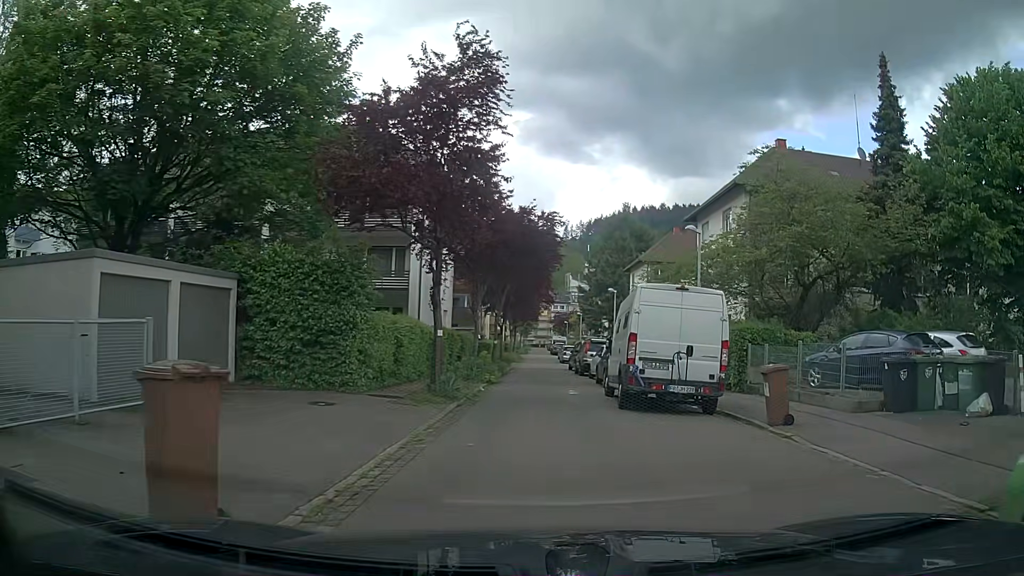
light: Day
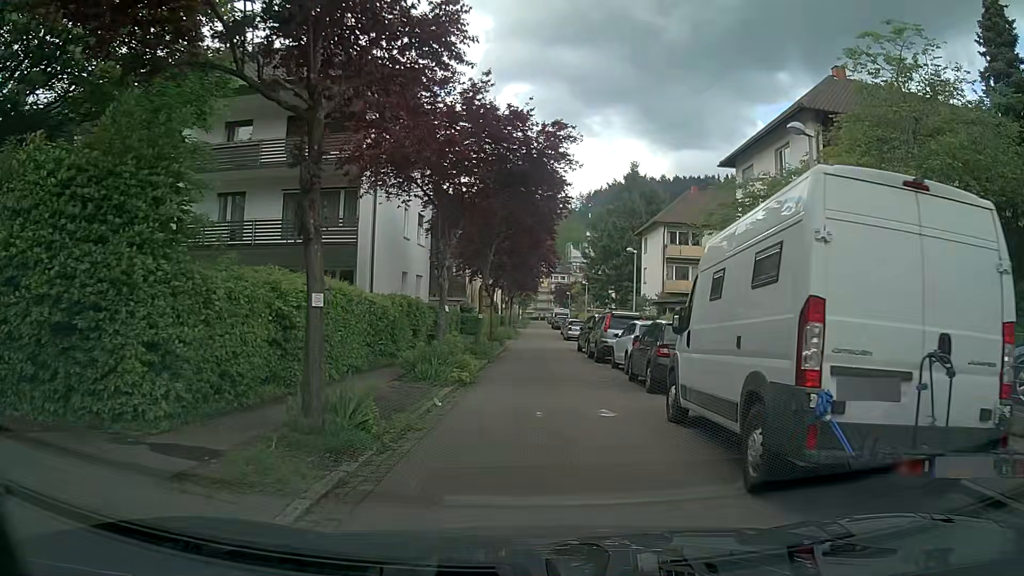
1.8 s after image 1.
(0.0, +8.8) m; -1°
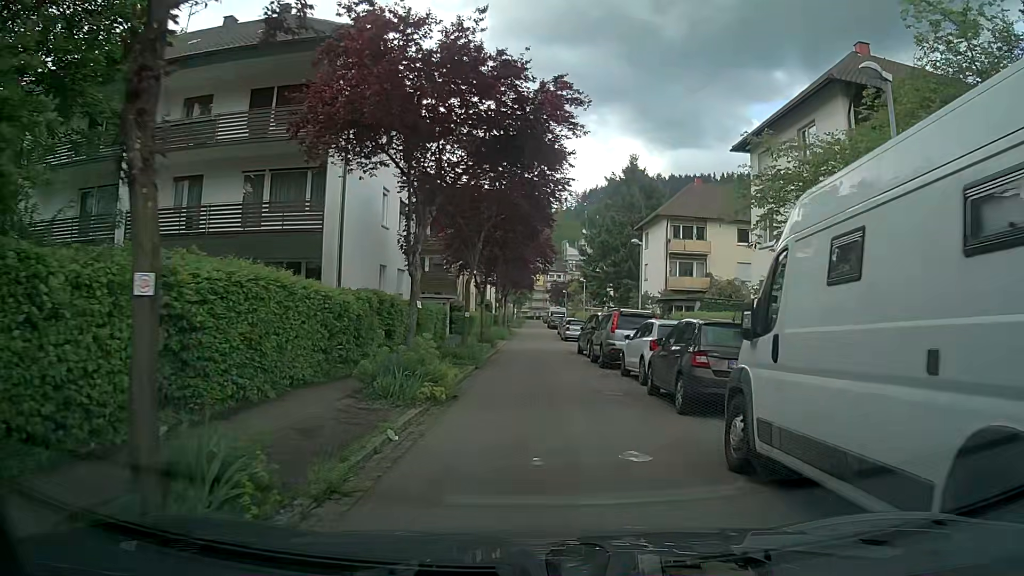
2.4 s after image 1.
(0.0, +3.2) m; 0°
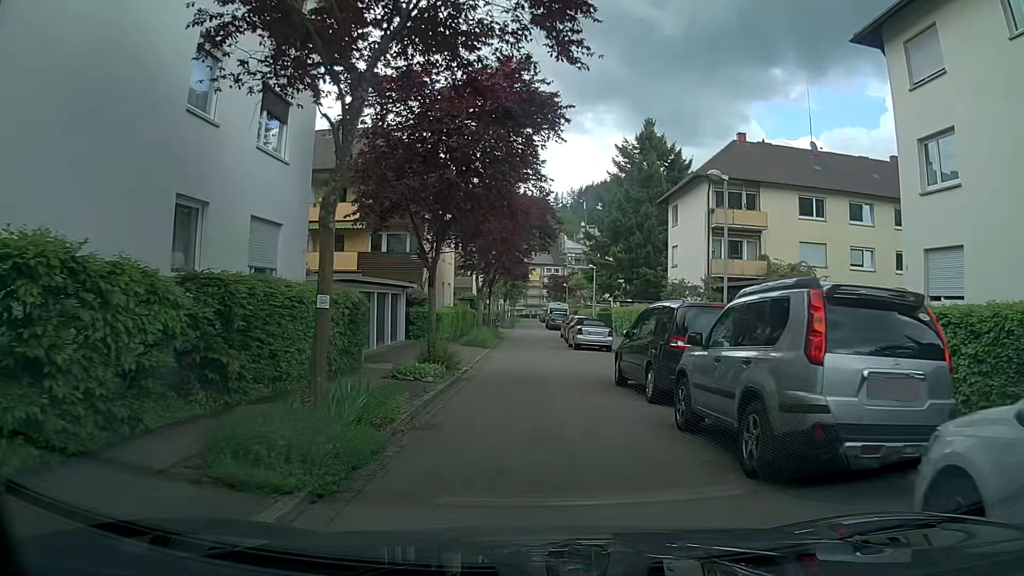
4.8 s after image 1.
(0.0, +14.1) m; +1°
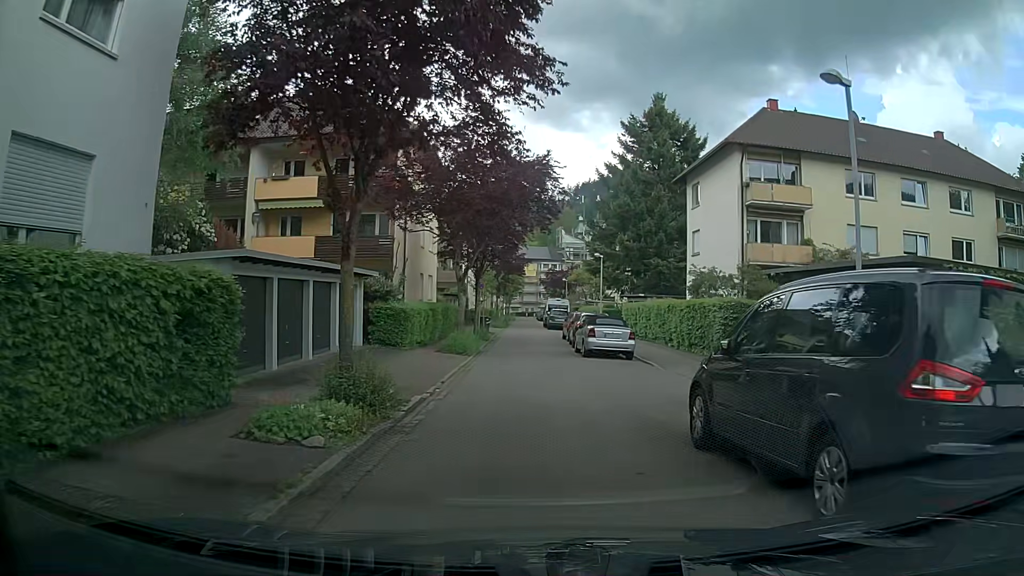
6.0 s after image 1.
(-0.1, +7.1) m; 0°
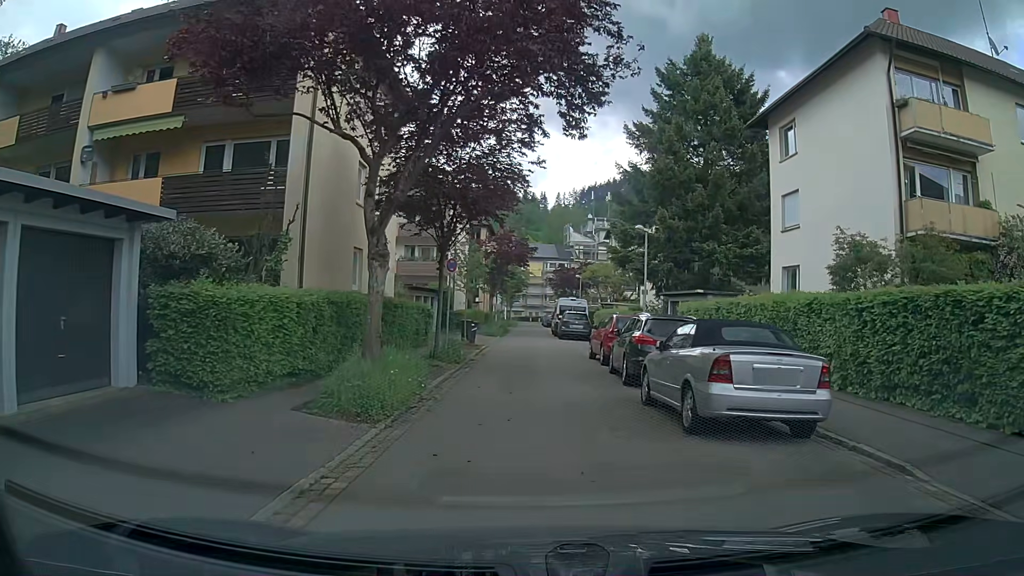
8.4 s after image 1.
(-0.2, +14.3) m; 0°
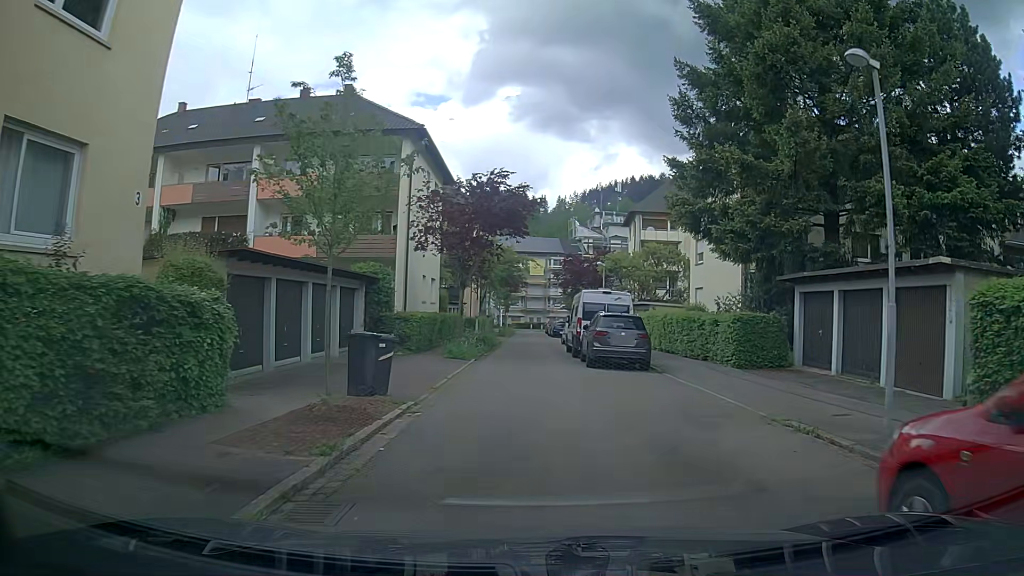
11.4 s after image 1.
(-0.1, +18.9) m; -1°
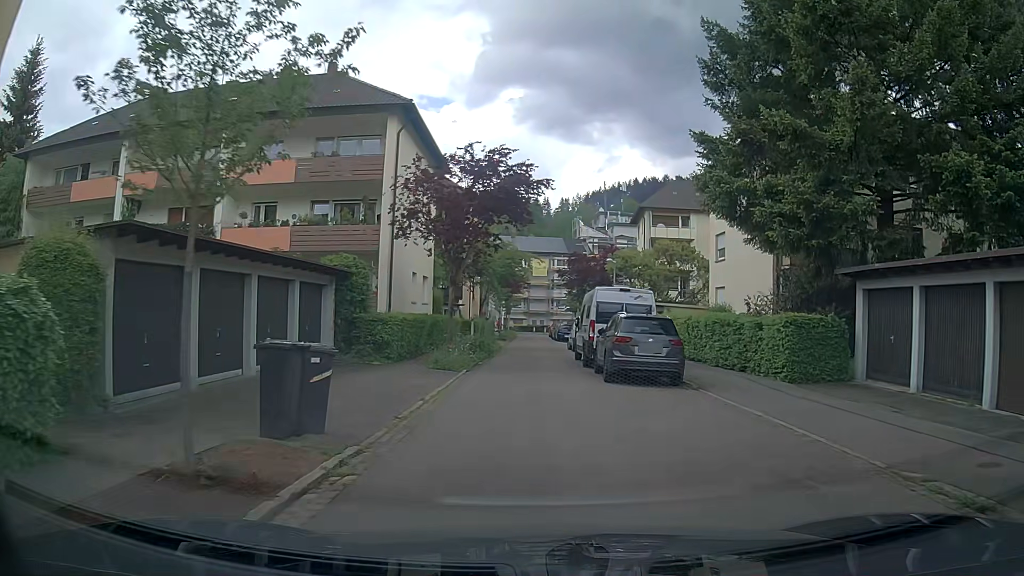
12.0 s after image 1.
(0.0, +3.9) m; 0°
